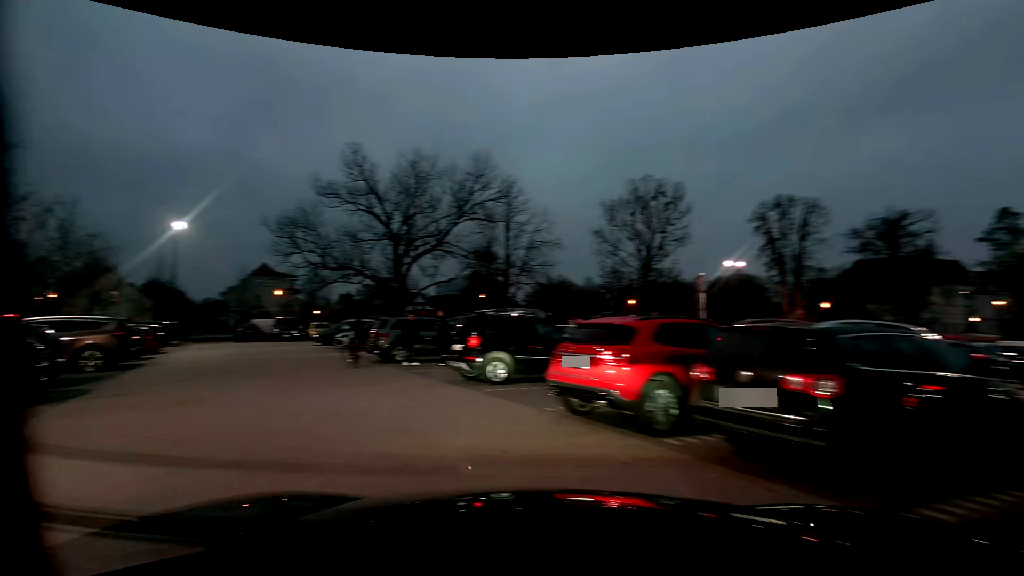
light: Dusk
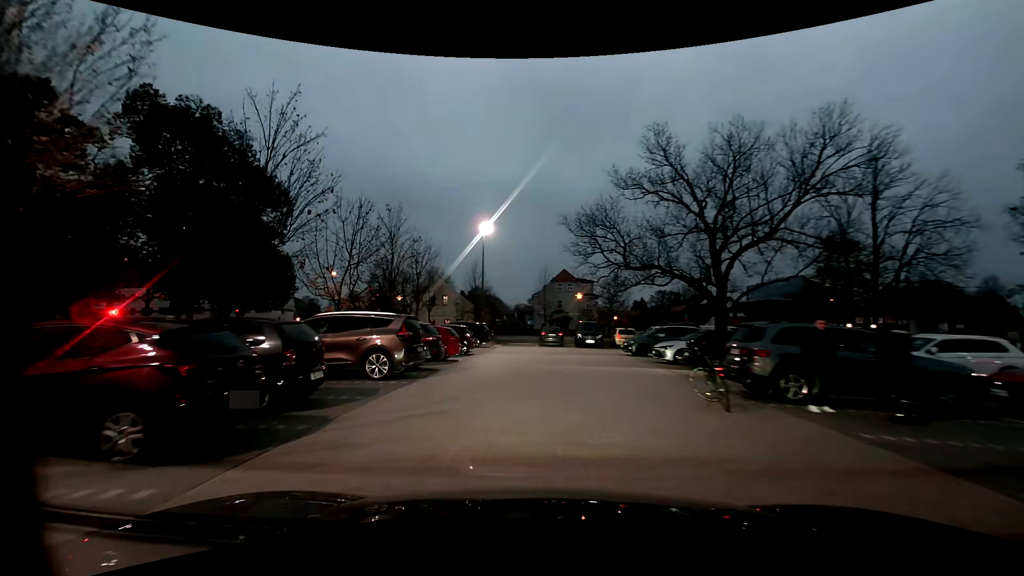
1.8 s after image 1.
(-2.7, +6.7) m; -32°
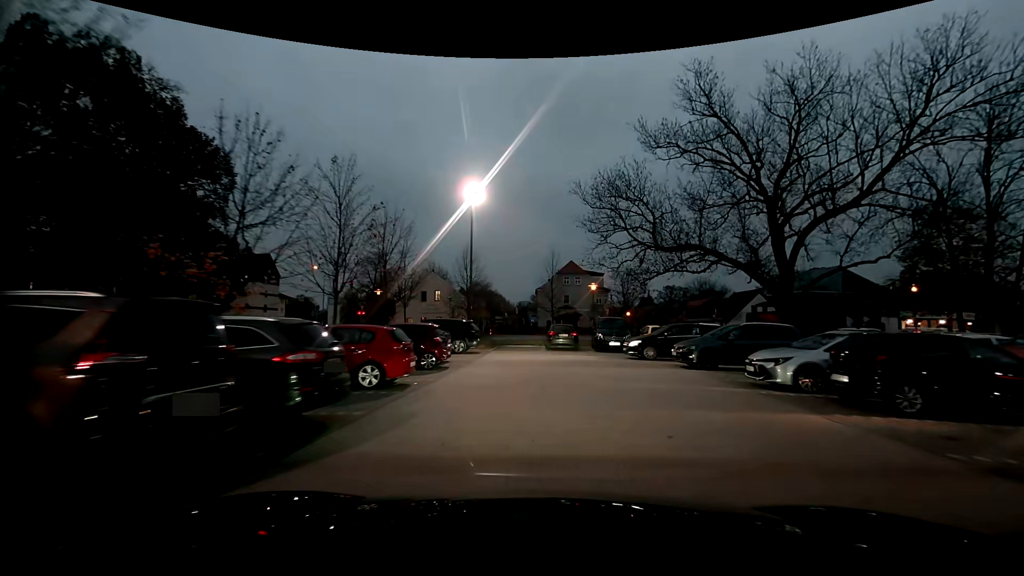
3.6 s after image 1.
(-0.1, +8.8) m; +1°
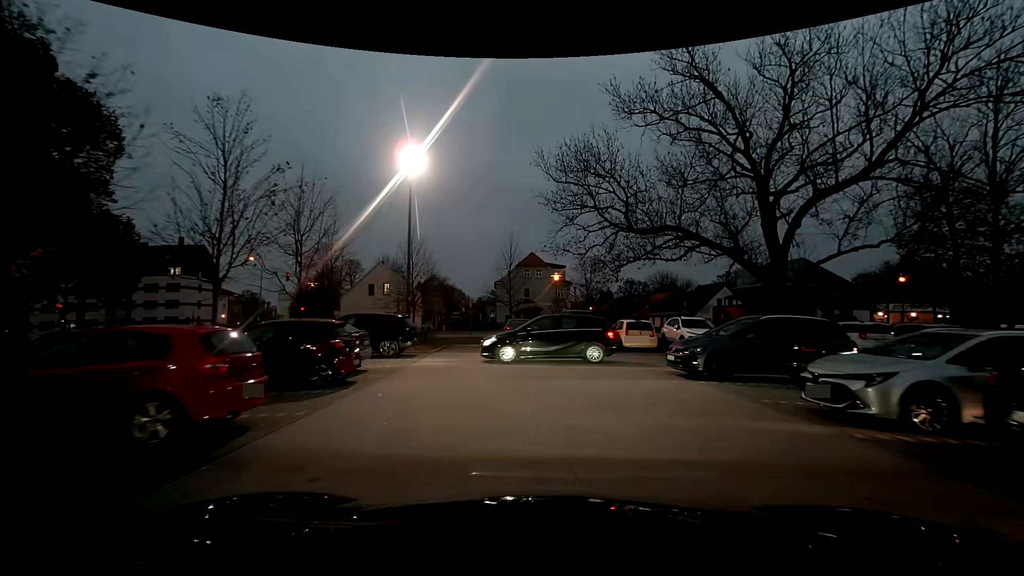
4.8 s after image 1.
(+0.1, +4.8) m; +2°
